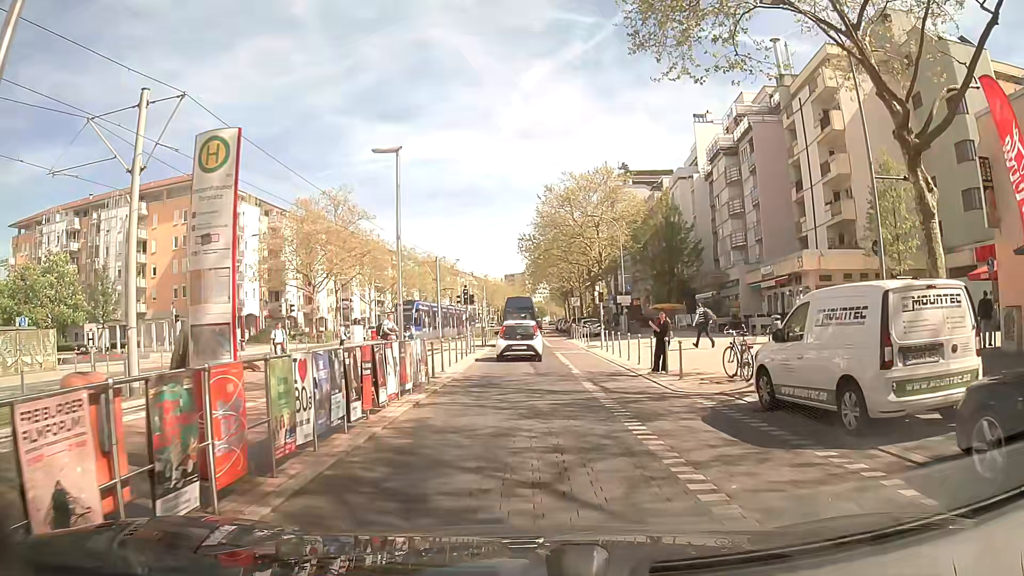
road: tertiary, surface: paving_stones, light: Day
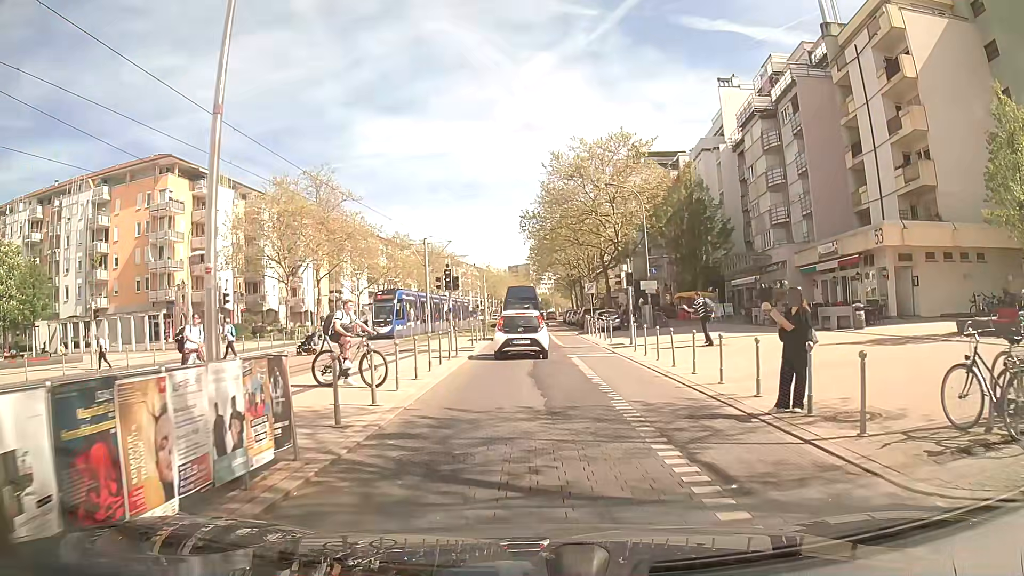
(-0.1, +8.9) m; -1°
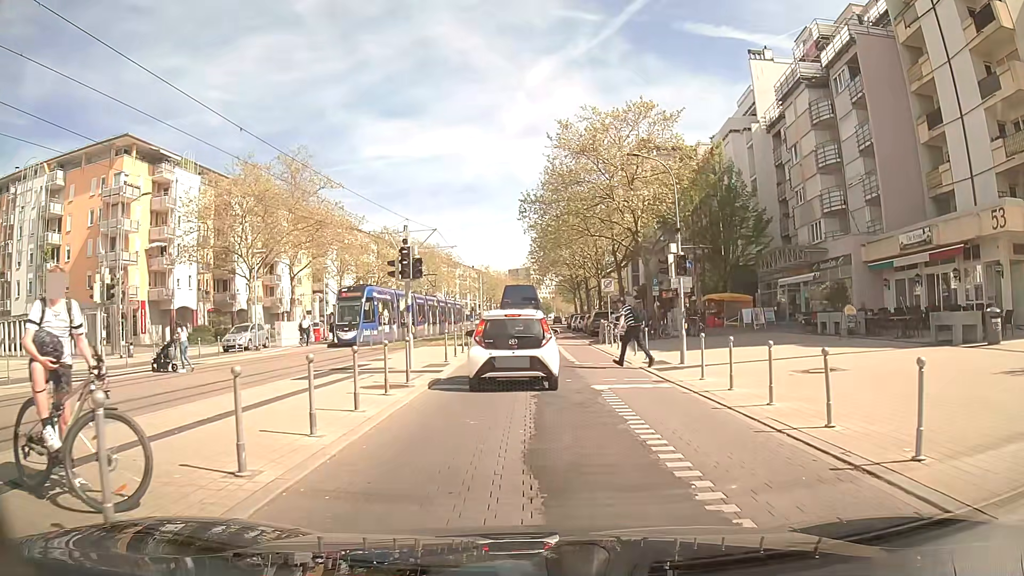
(0.0, +8.8) m; -1°
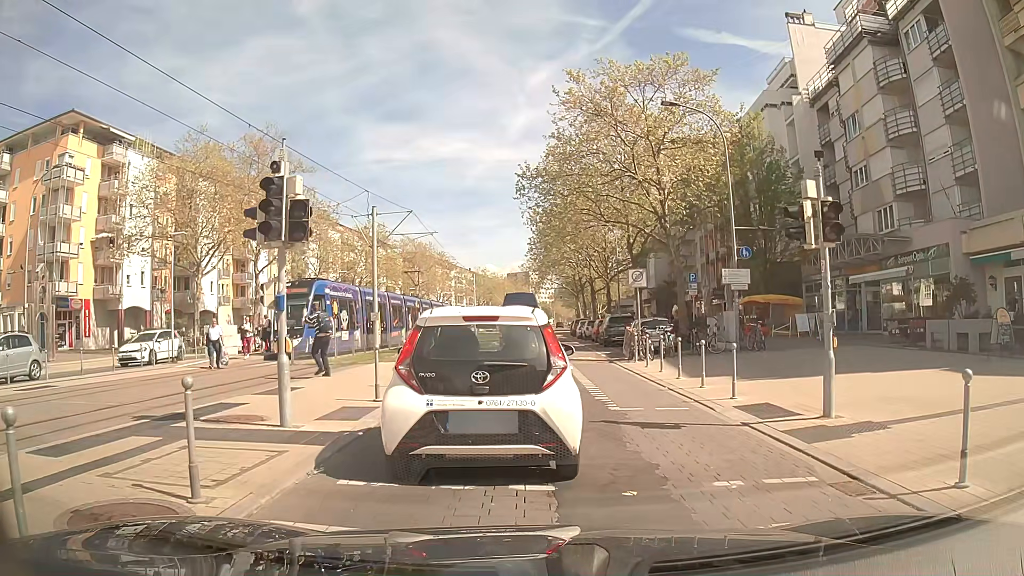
(+0.2, +8.5) m; +1°
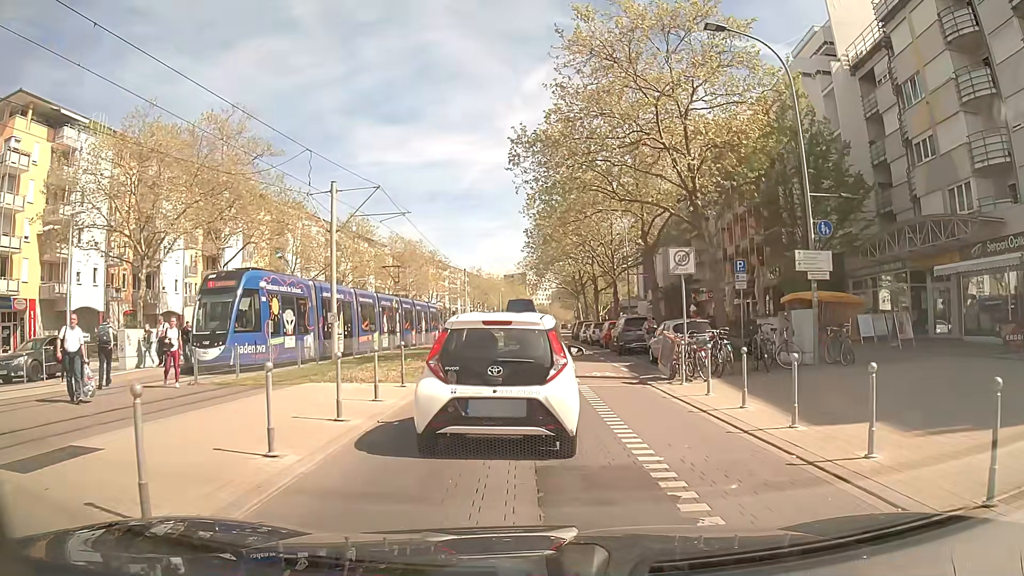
(+0.1, +7.2) m; +2°
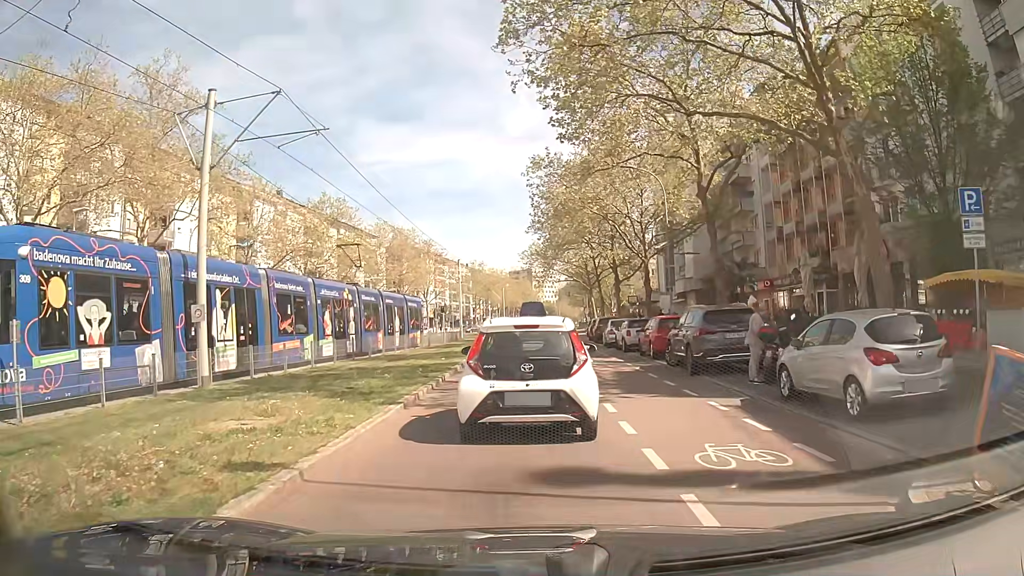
(-0.2, +12.3) m; 0°
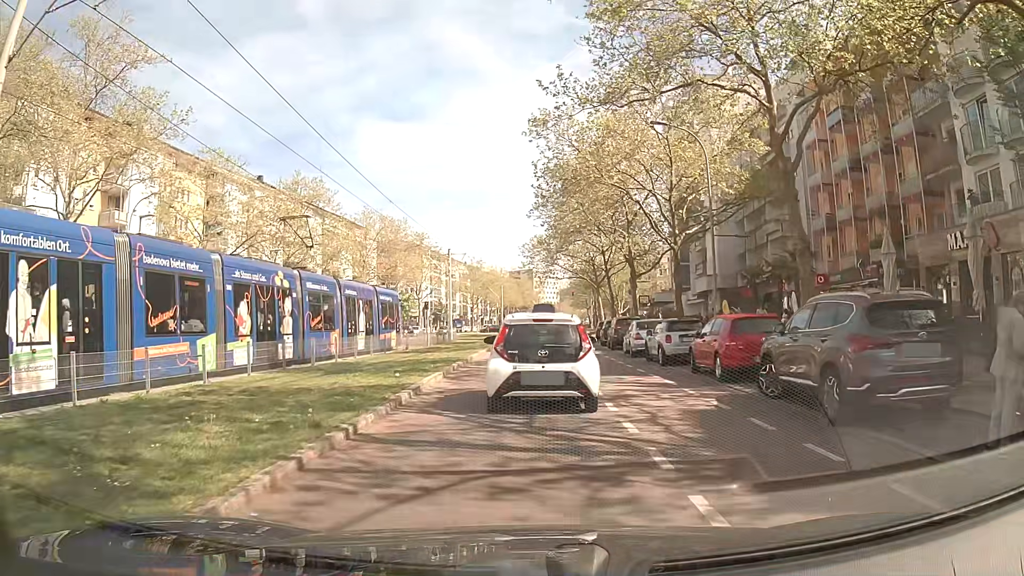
(-0.2, +8.3) m; -2°
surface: asphalt
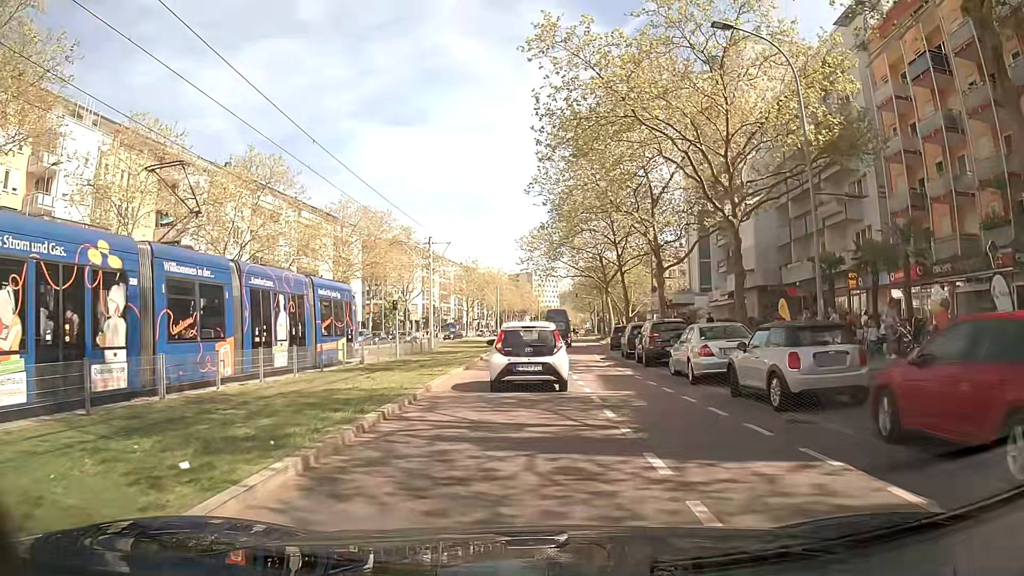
(+0.1, +10.3) m; +1°
